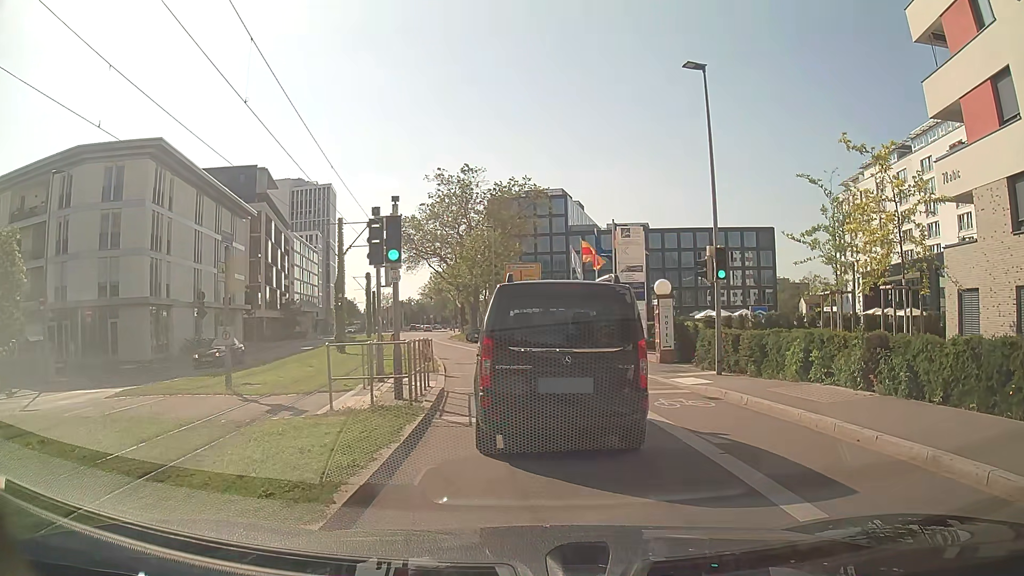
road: secondary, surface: asphalt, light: Day
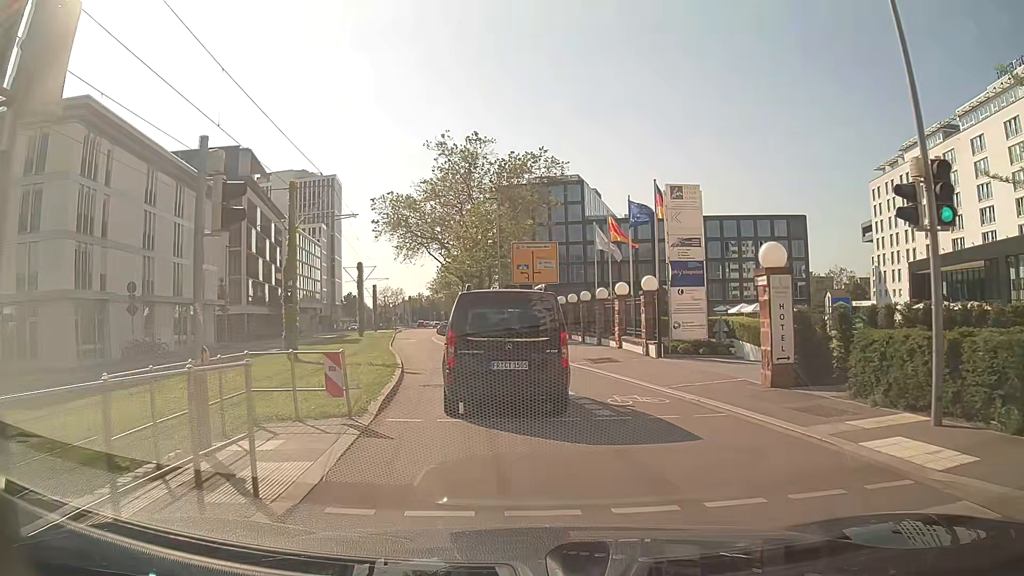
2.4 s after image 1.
(-0.2, +9.9) m; -1°
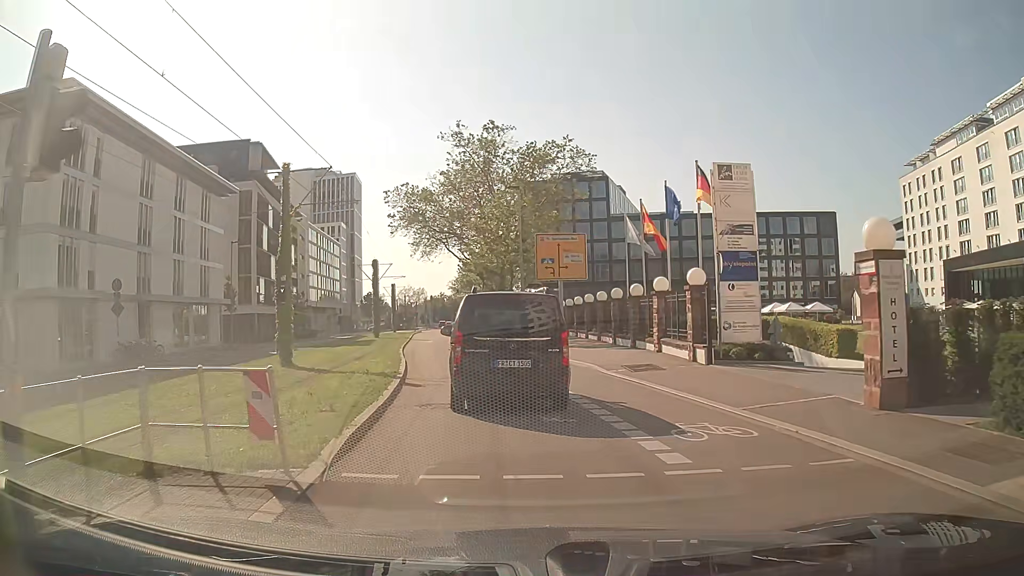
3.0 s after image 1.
(-0.1, +3.4) m; -4°
